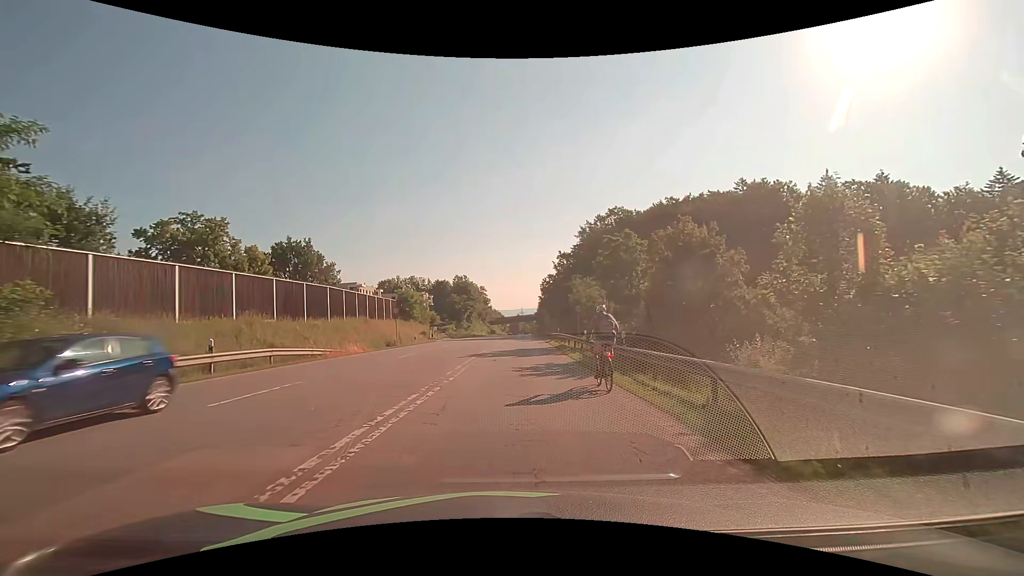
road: secondary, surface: asphalt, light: Day
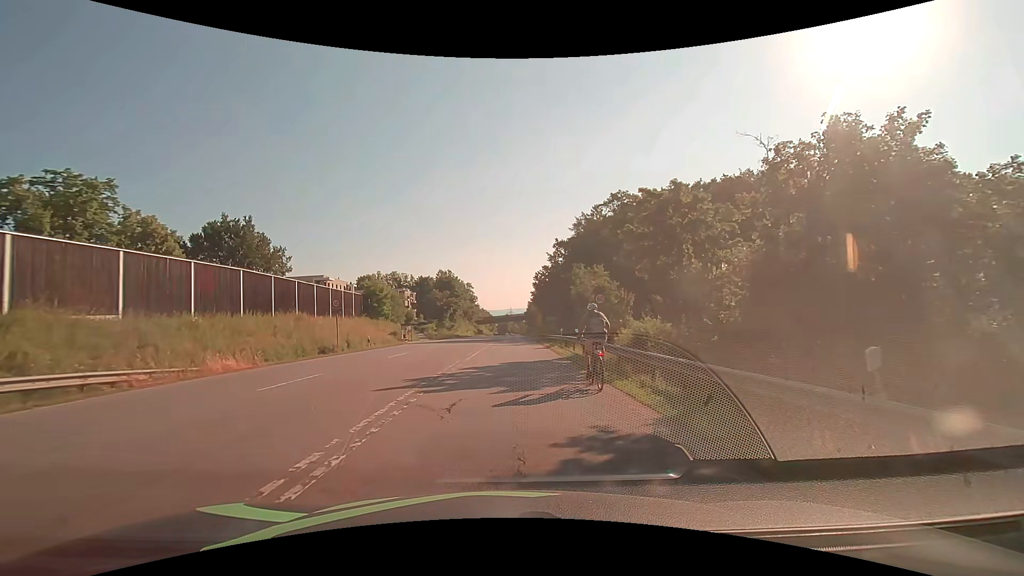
(+0.1, +12.5) m; +1°
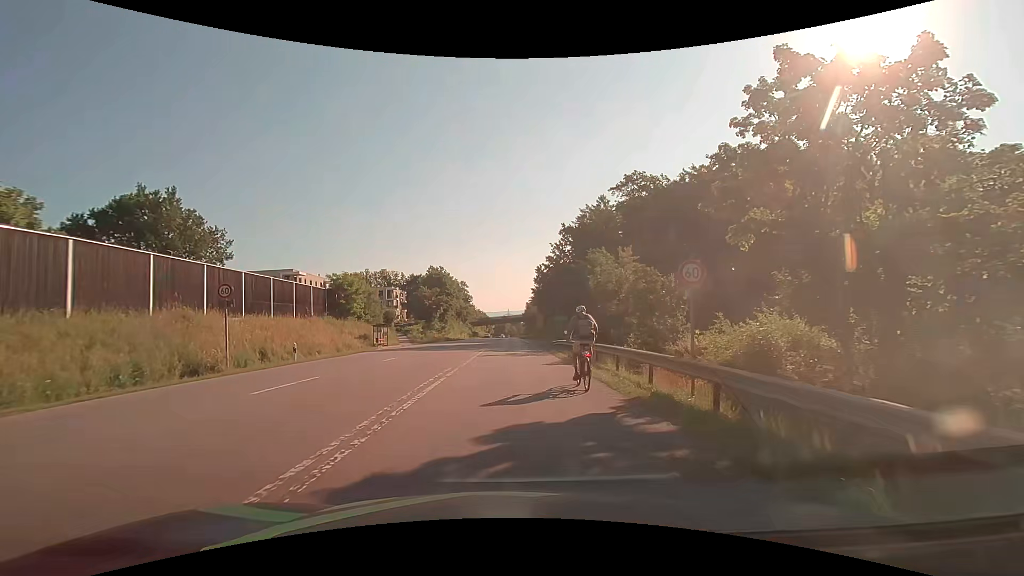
(+0.1, +12.2) m; +1°
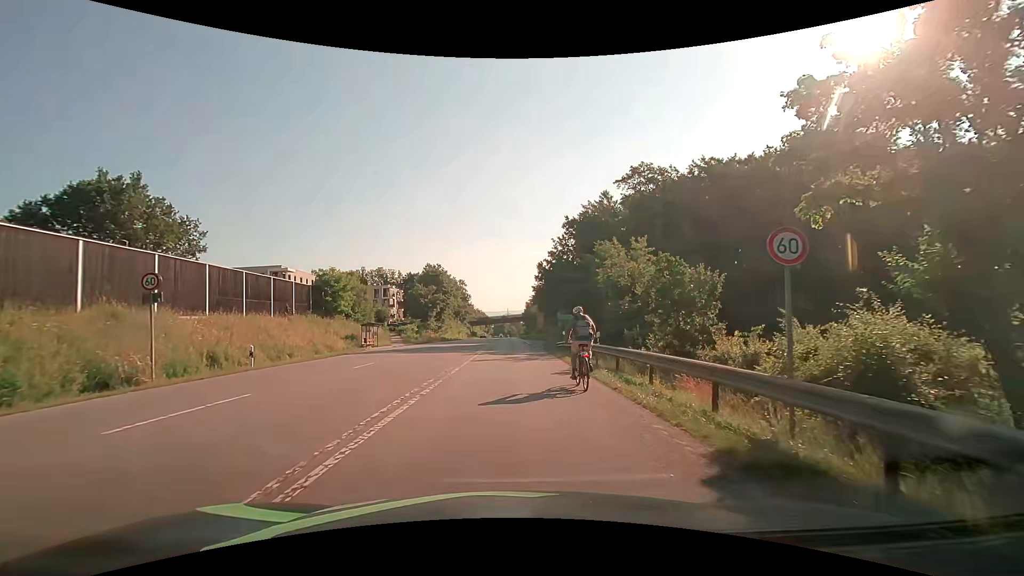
(0.0, +4.1) m; 0°
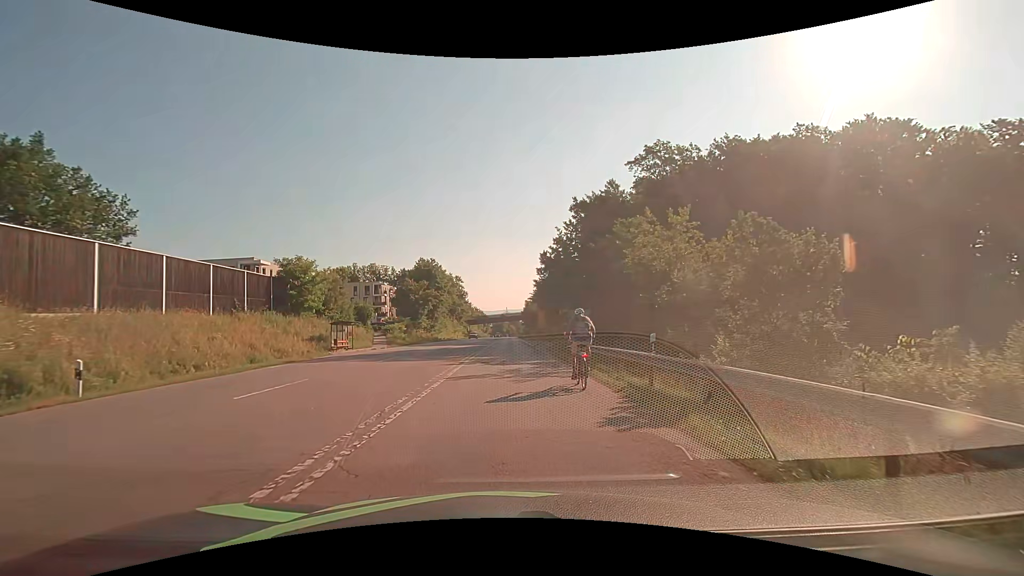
(0.0, +8.1) m; 0°
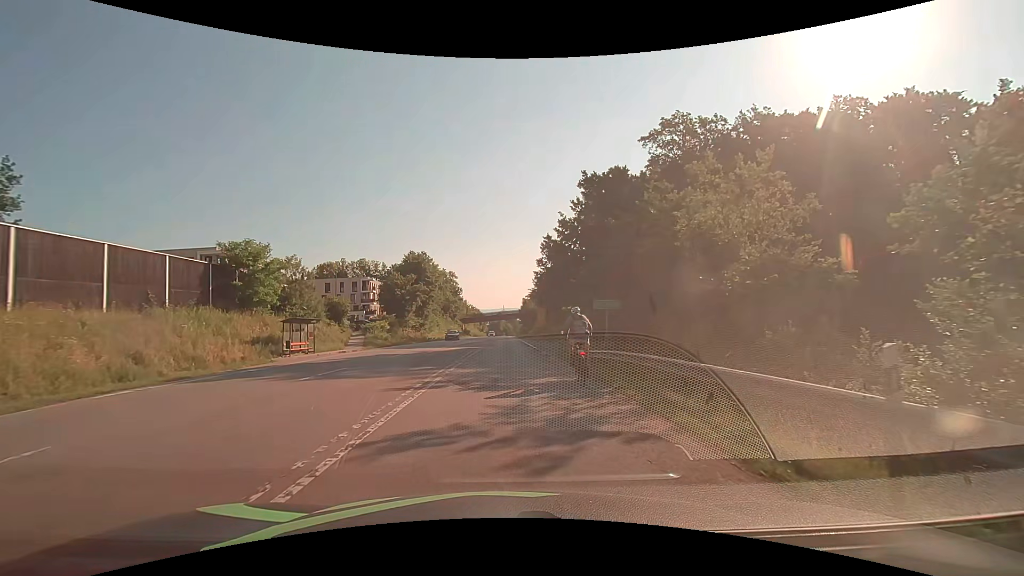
(0.0, +8.2) m; +1°
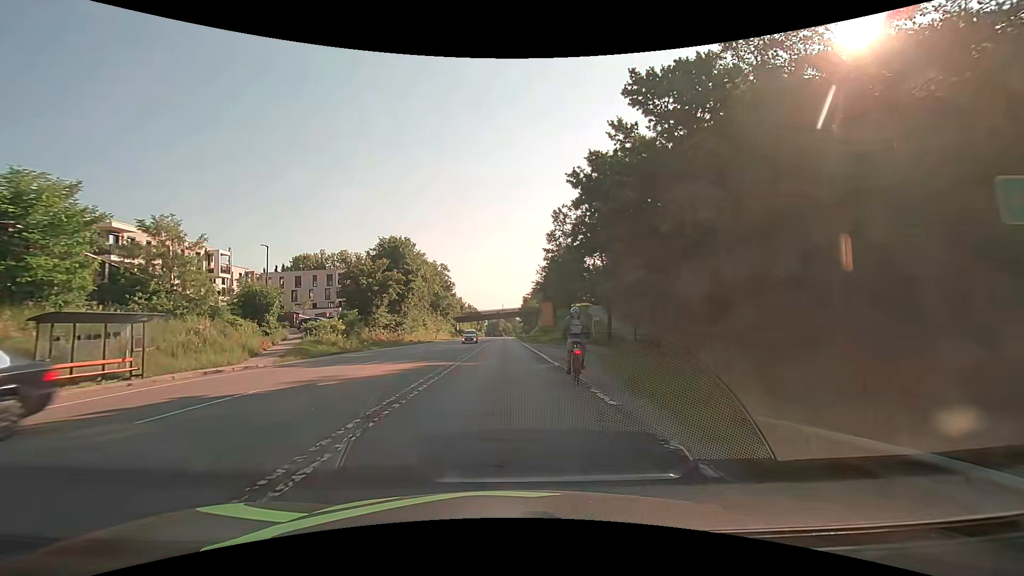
(-0.1, +17.0) m; -1°
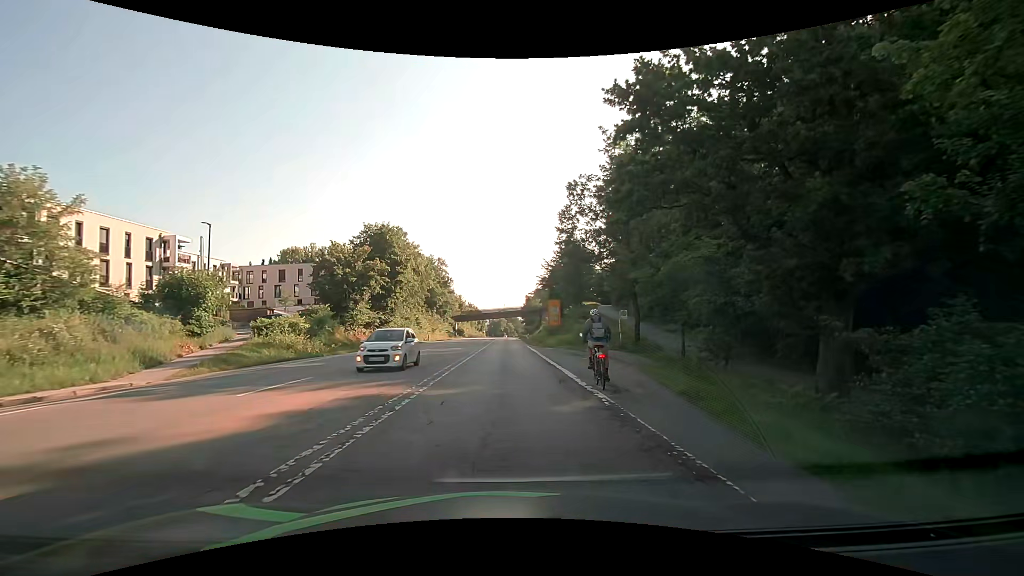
(0.0, +8.8) m; 0°
(0, +10) (0, +20) (0, +30) (0, +40) (0, +50) (0, +60) (0, +70) (0, +80) (0, +90) (0, +100) m
